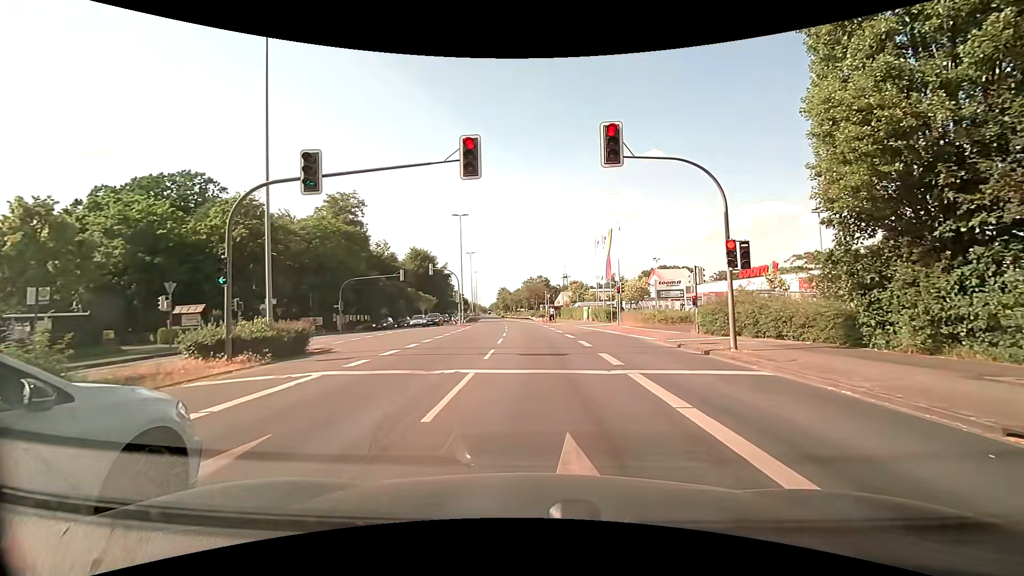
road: primary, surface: asphalt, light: Day
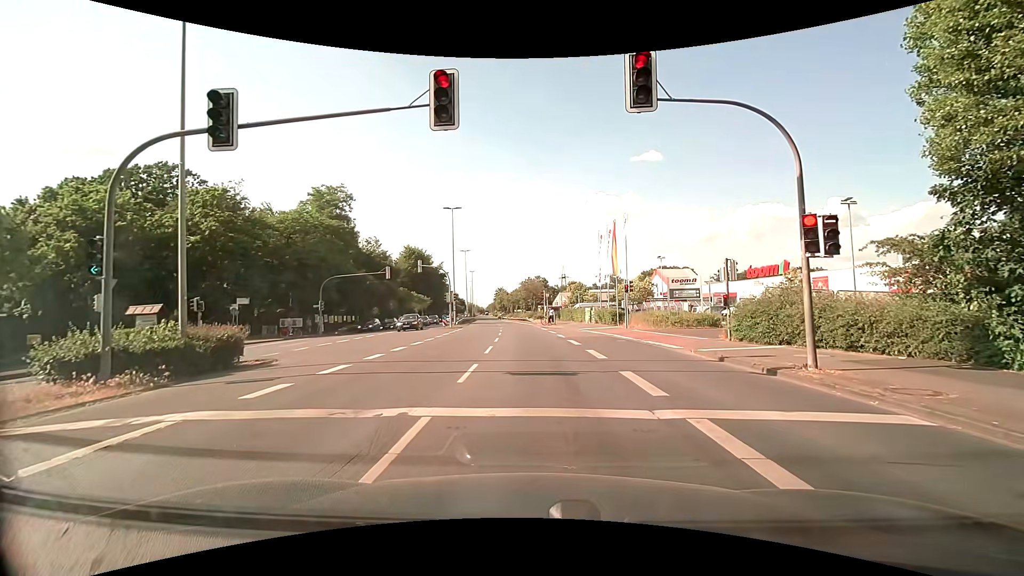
(+0.1, +4.1) m; +1°
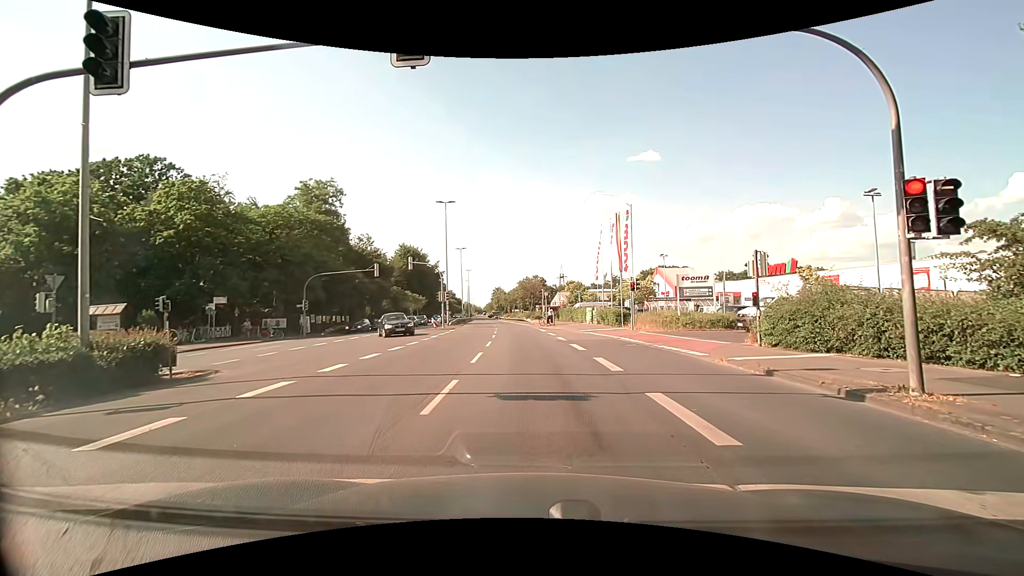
(0.0, +2.7) m; +1°
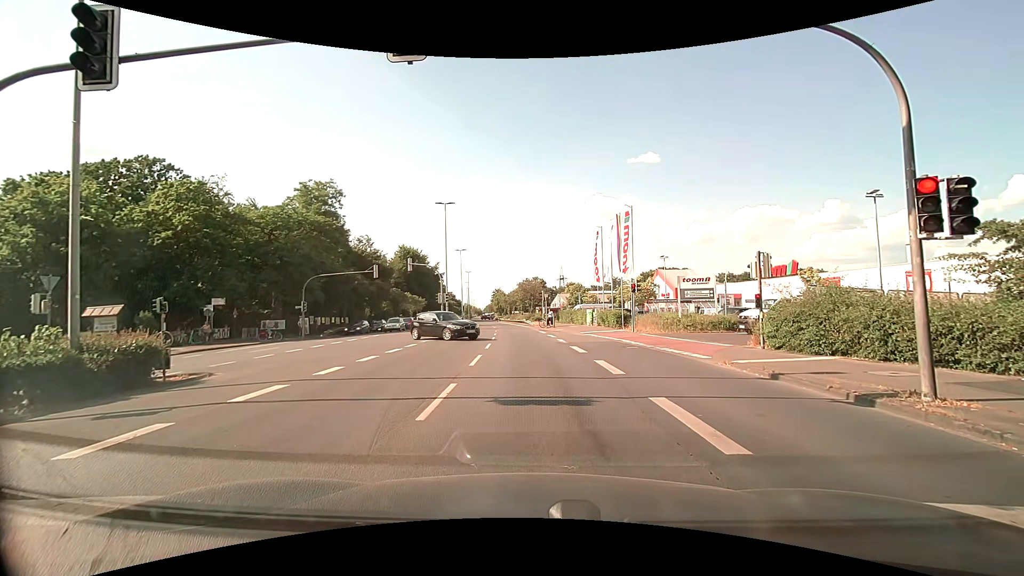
(0.0, +0.3) m; 0°
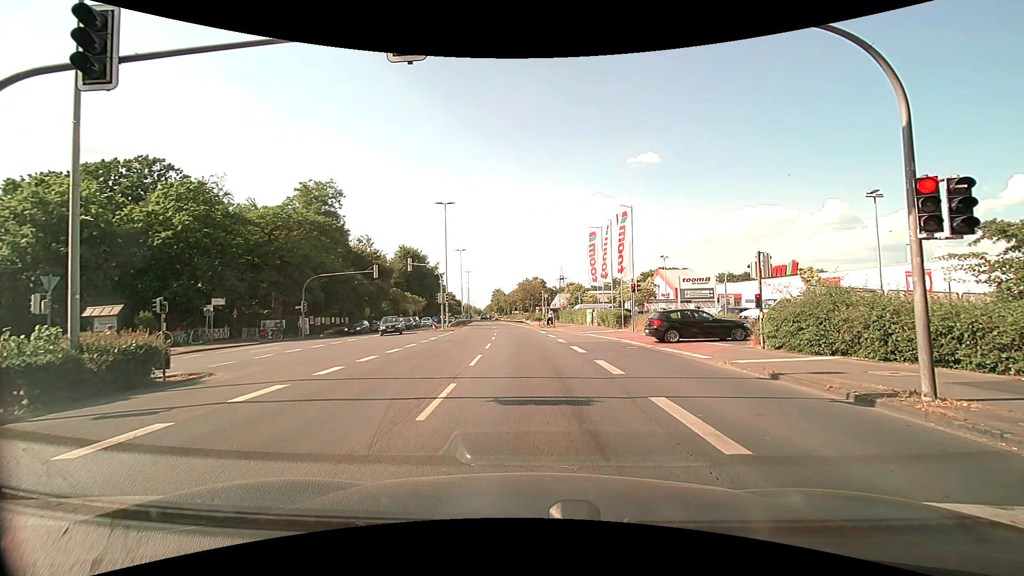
(0.0, +0.1) m; 0°
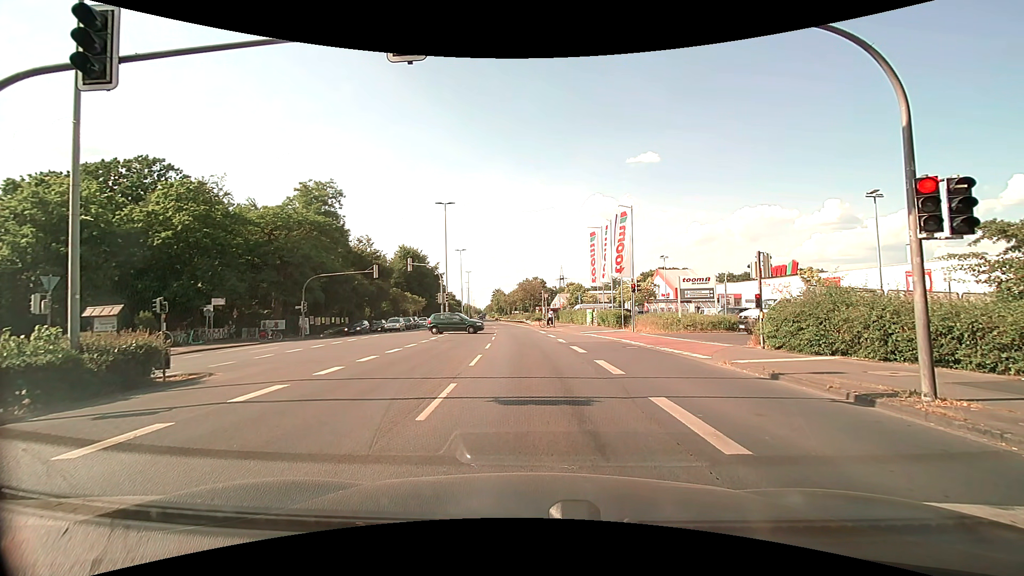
(0.0, 0.0) m; 0°
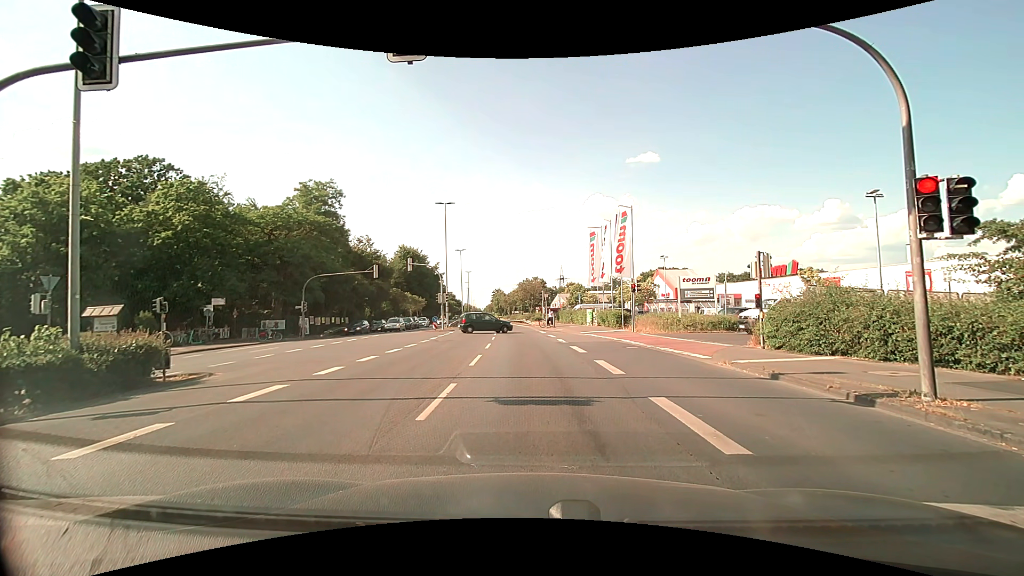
(0.0, 0.0) m; 0°
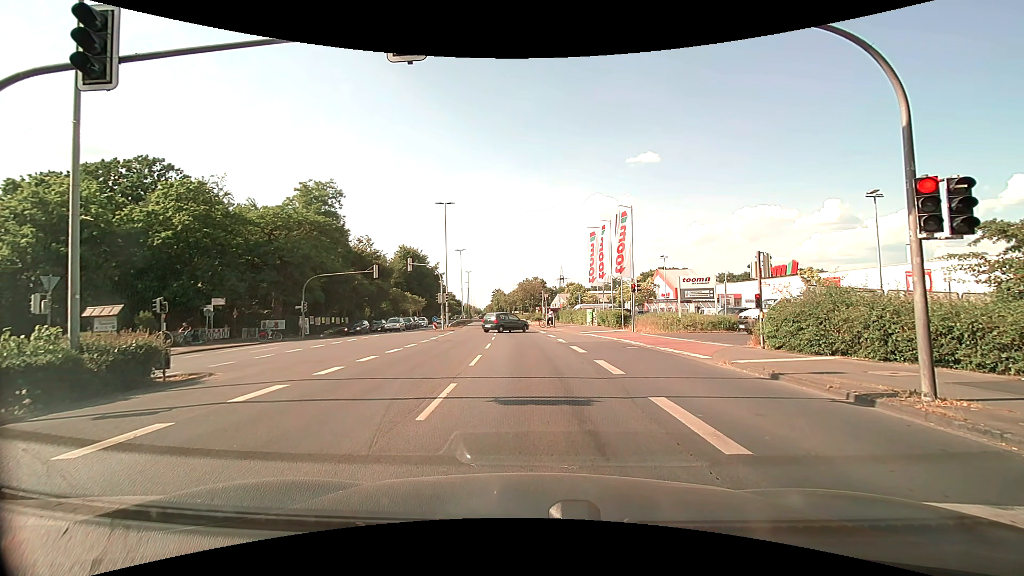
(0.0, 0.0) m; 0°
(0, +10) (0, +20) (-1, +30) (-2, +40) (-3, +50) (-4, +60) (-5, +70) (-6, +80) (-7, +90) (-8, +100) m
